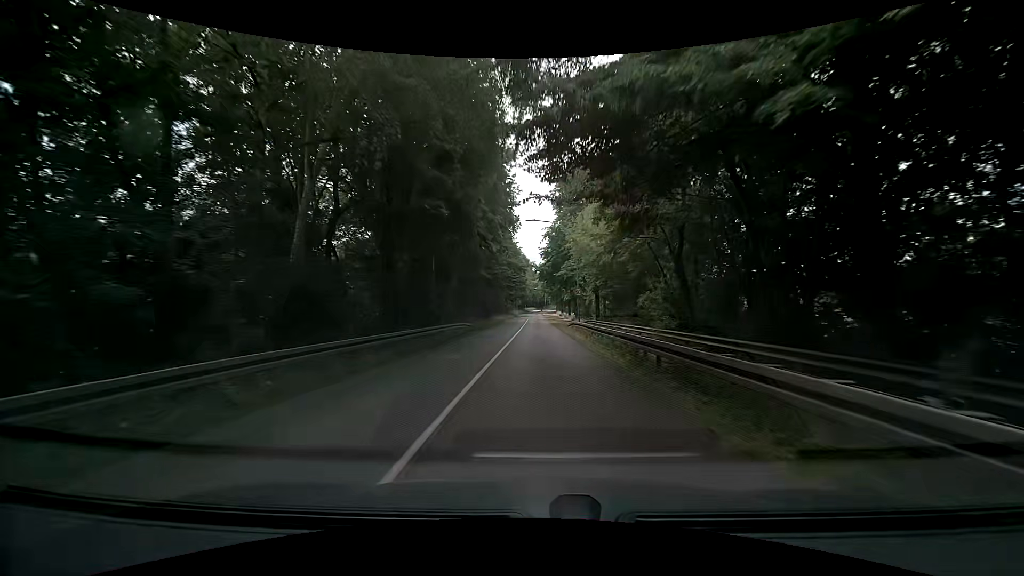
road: secondary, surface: asphalt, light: Day
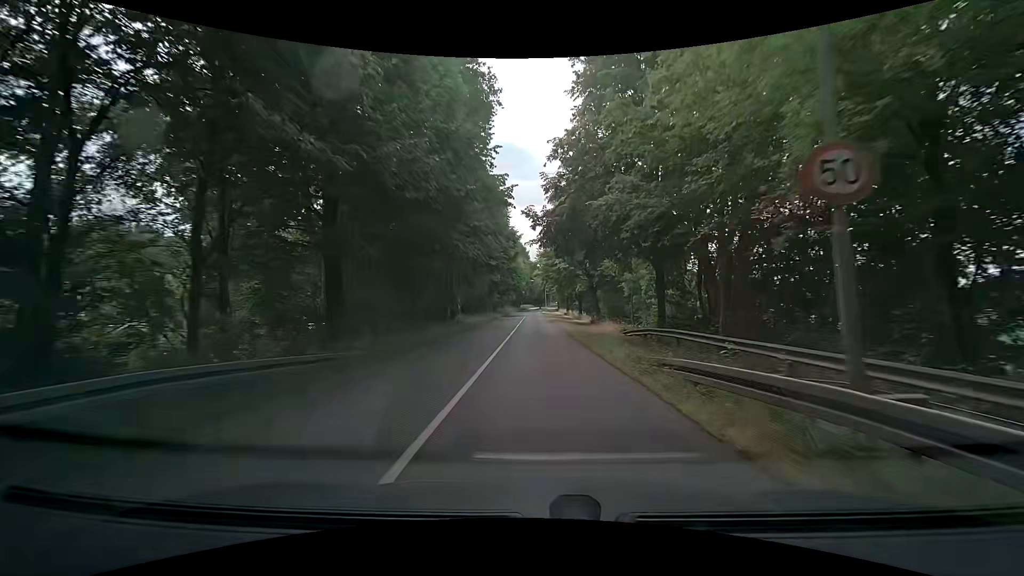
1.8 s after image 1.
(+0.3, +27.3) m; +1°
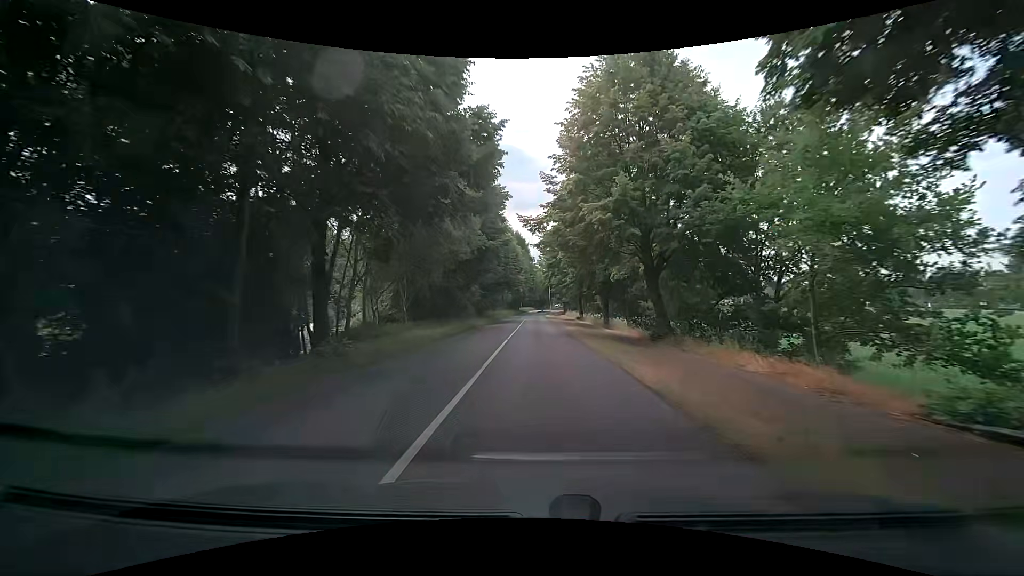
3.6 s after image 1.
(-0.3, +23.6) m; -1°
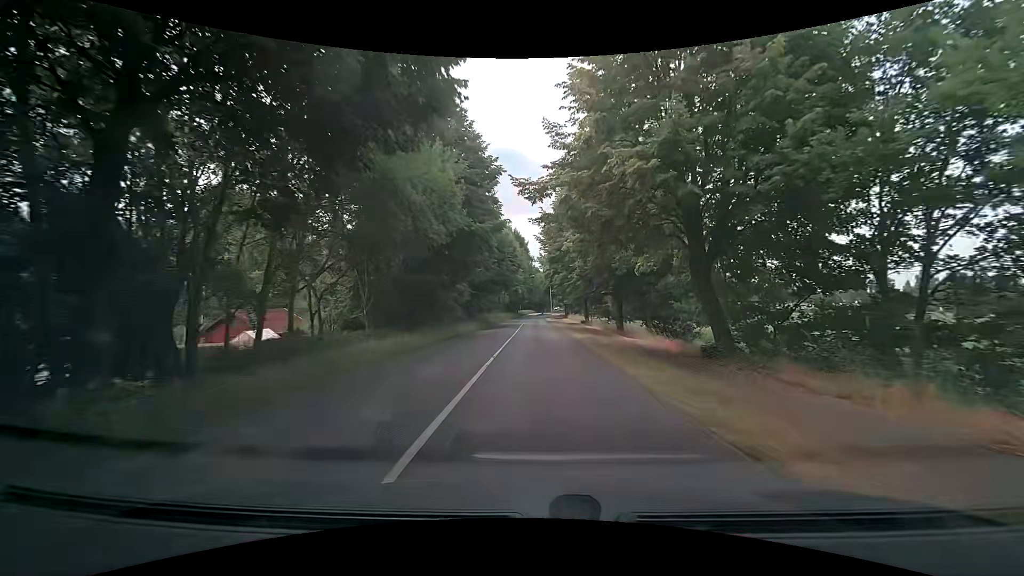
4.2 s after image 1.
(+0.2, +7.4) m; +1°
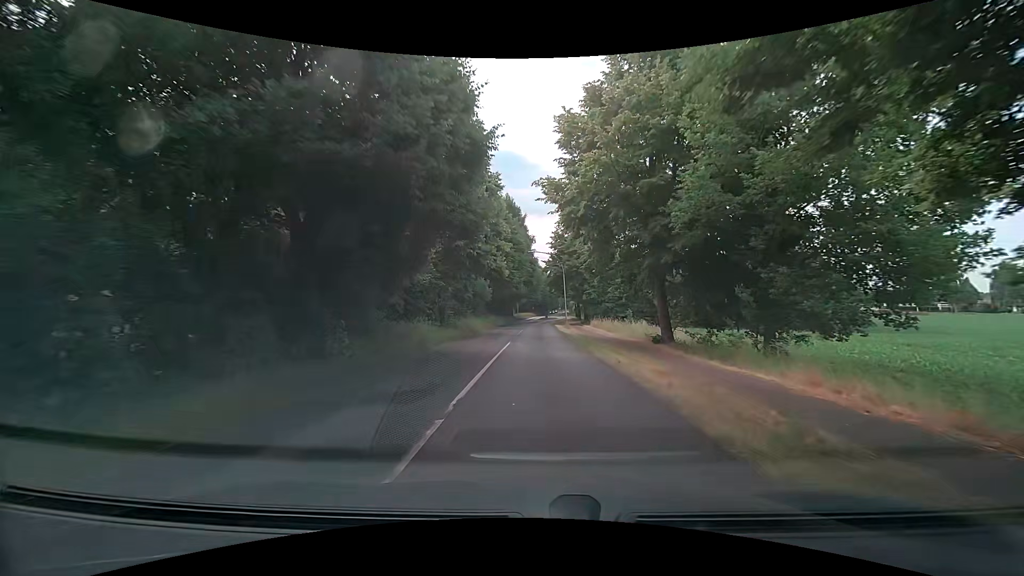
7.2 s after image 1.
(-0.4, +36.1) m; -2°
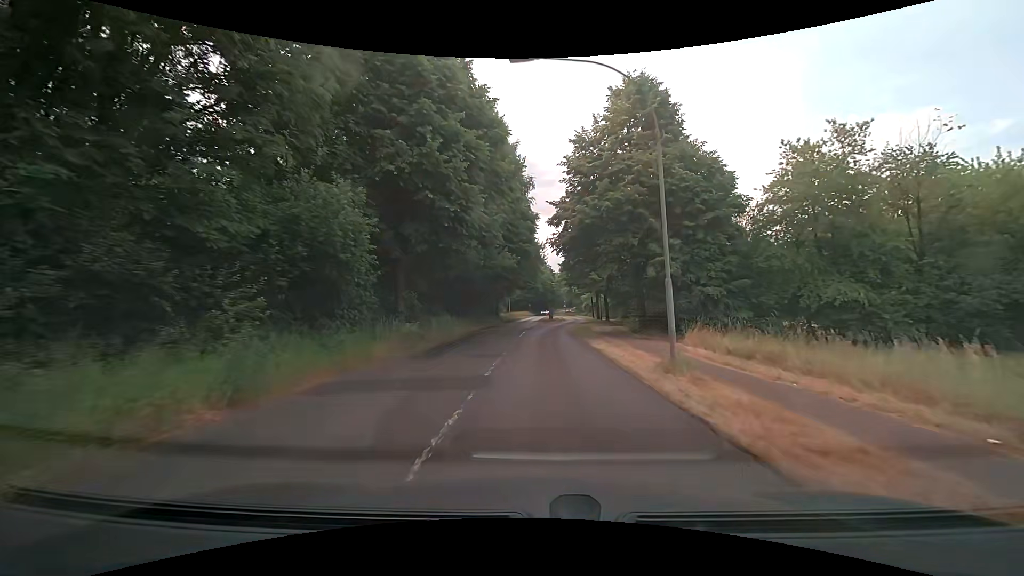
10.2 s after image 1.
(+0.8, +35.9) m; +2°
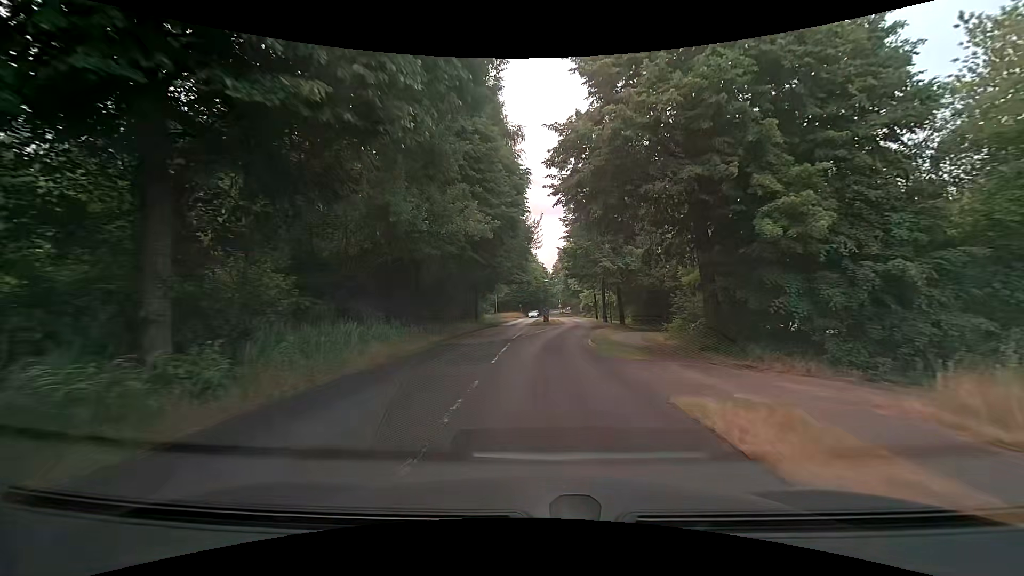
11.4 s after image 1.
(0.0, +13.7) m; 0°
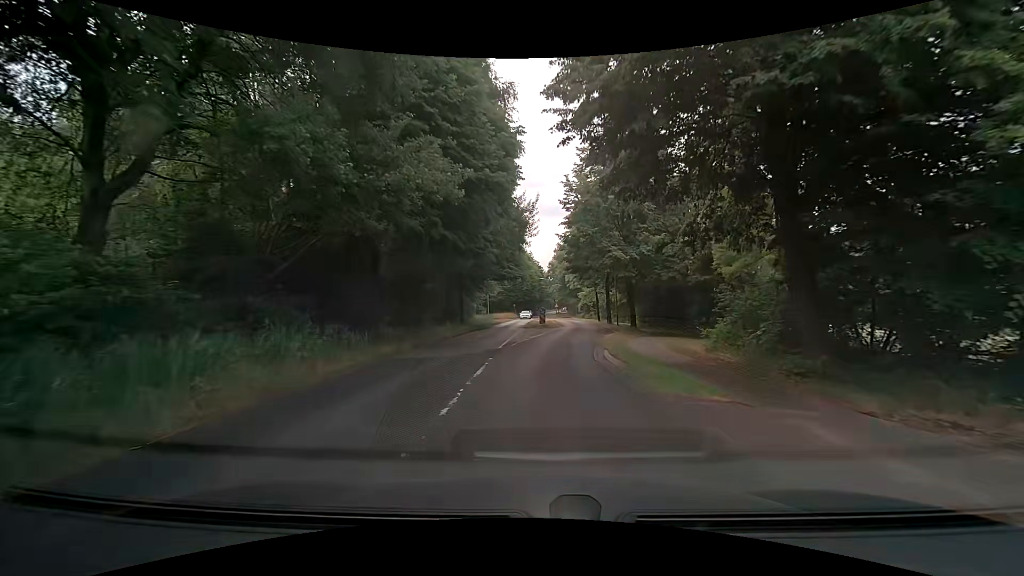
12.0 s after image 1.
(+0.1, +6.6) m; +1°
(0, +10) (0, +20) (+2, +30) (+3, +40) (+4, +50) (+4, +60) (+4, +70) (+3, +80) (+1, +90) (+1, +100) m
